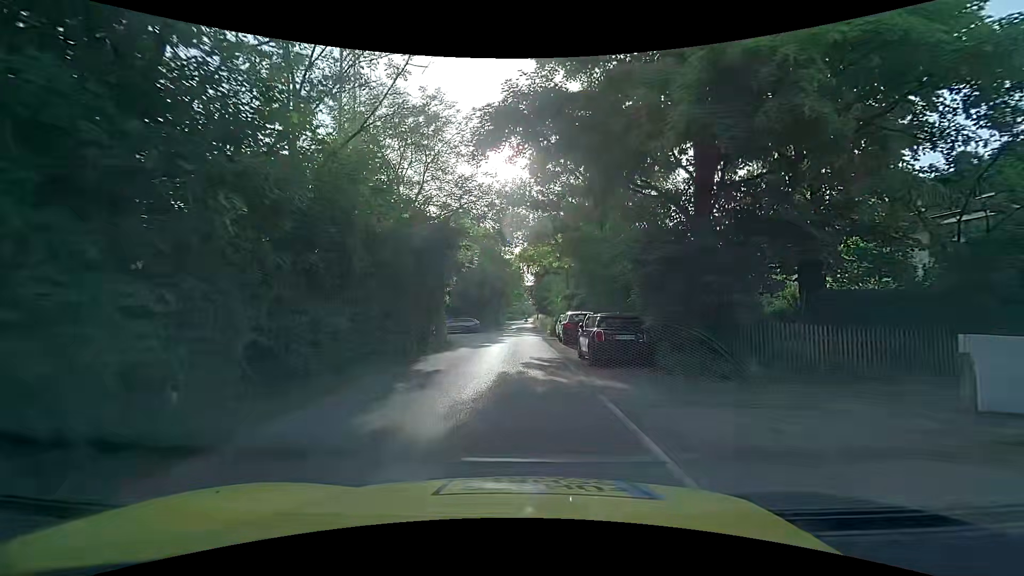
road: unclassified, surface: asphalt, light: Day
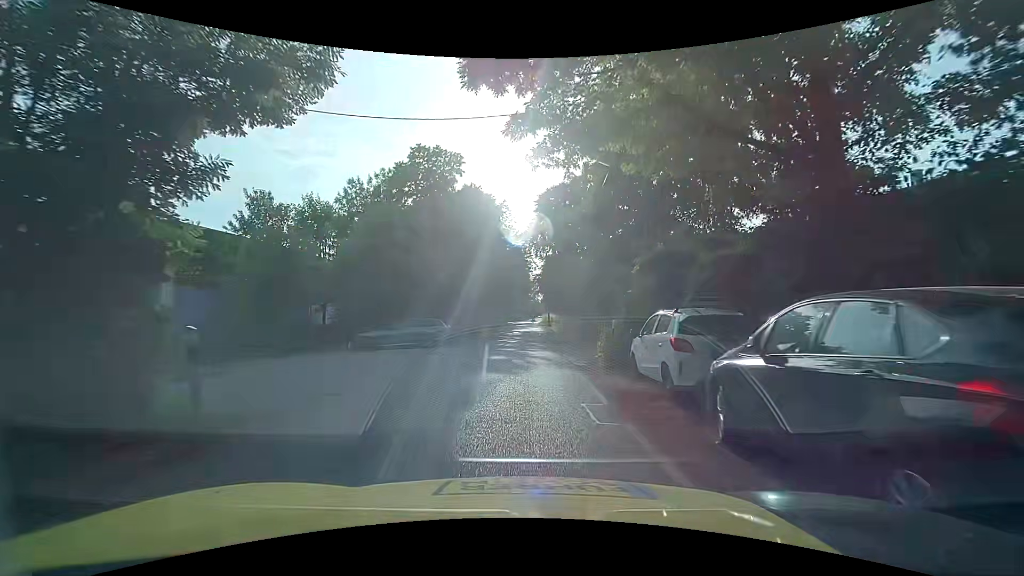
(+0.4, +21.4) m; 0°
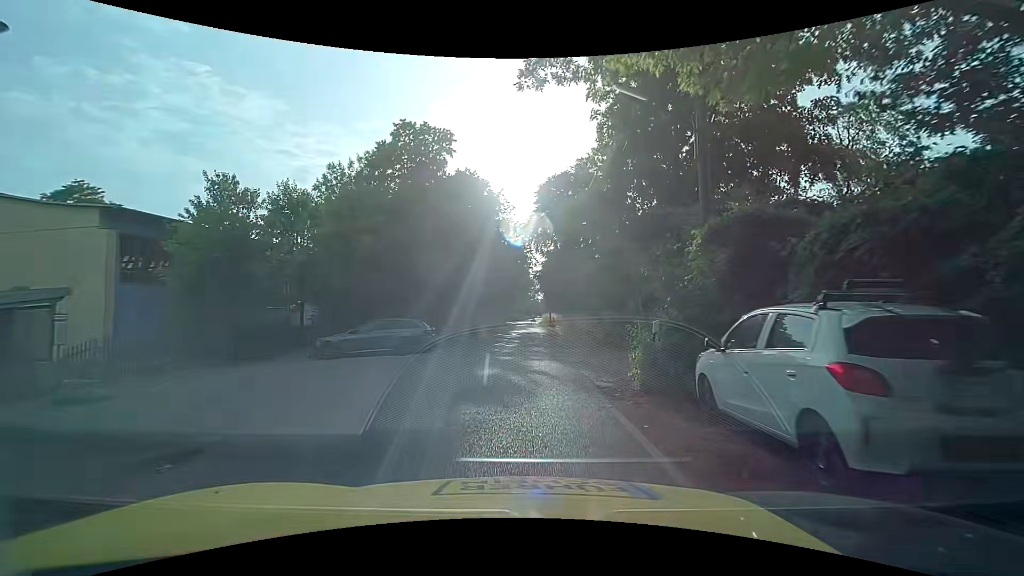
(+0.1, +4.3) m; +1°
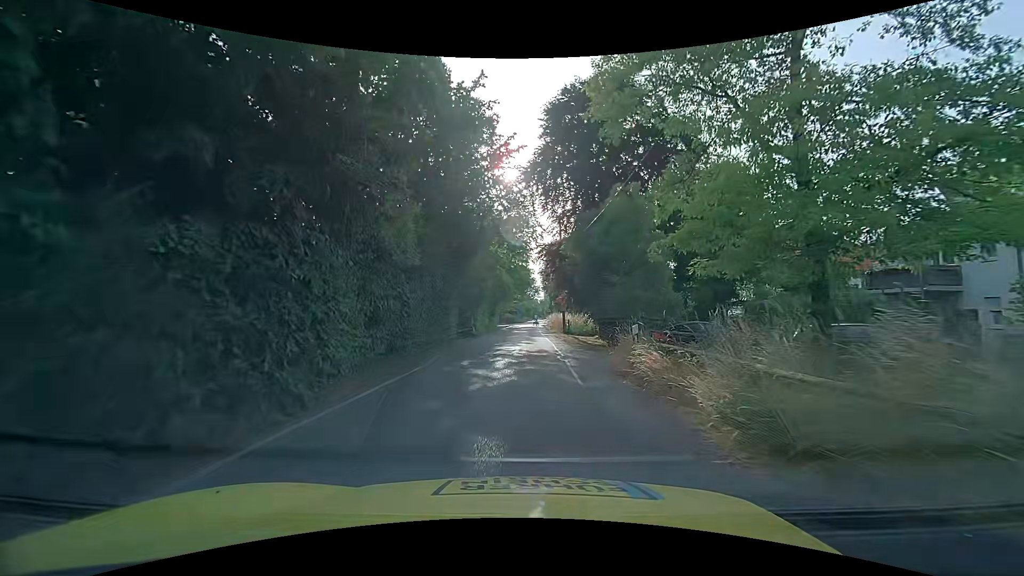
(0.0, +21.2) m; 0°
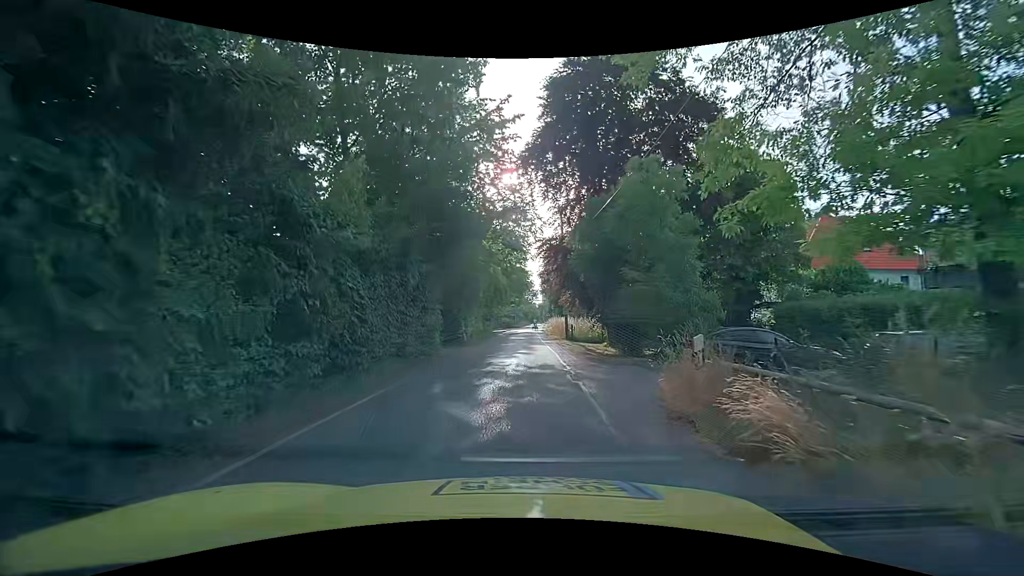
(0.0, +4.2) m; +1°
(0, +10) (0, +20) (0, +30) (0, +40) (+1, +50) (+1, +60) (+1, +70) (+1, +80) (+1, +90) (+2, +100) m
